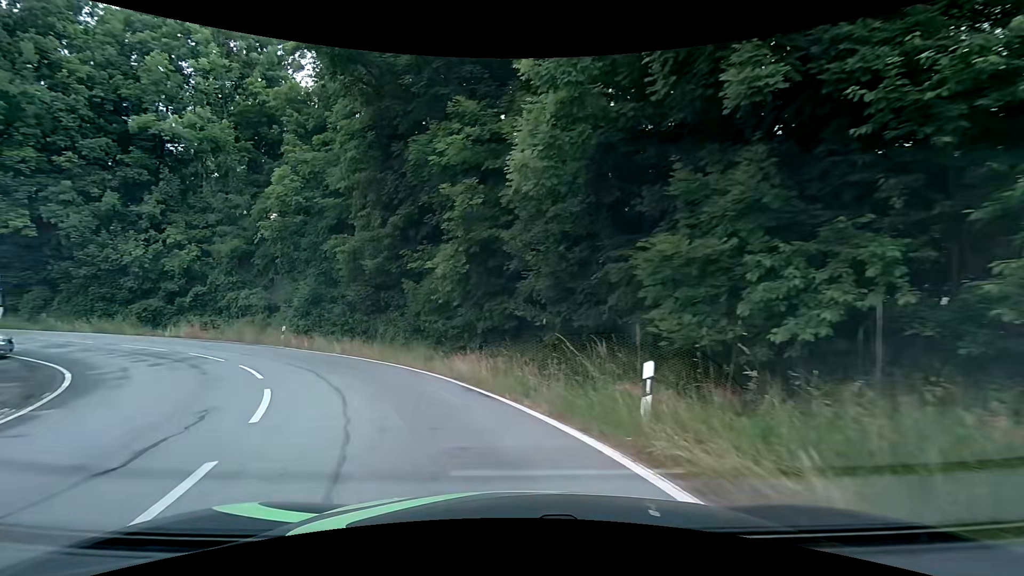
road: tertiary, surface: asphalt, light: Day
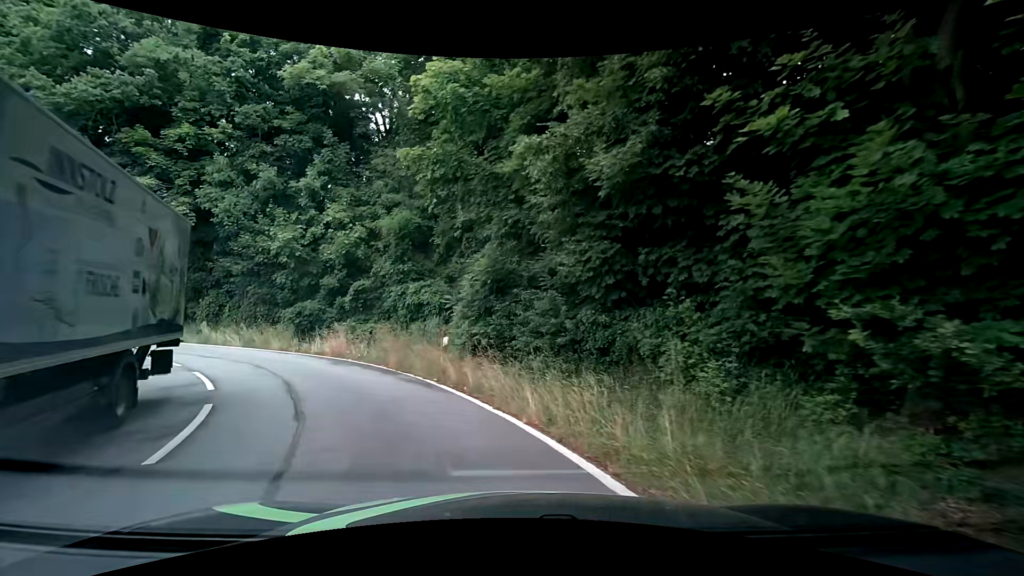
(-3.8, +14.9) m; -25°
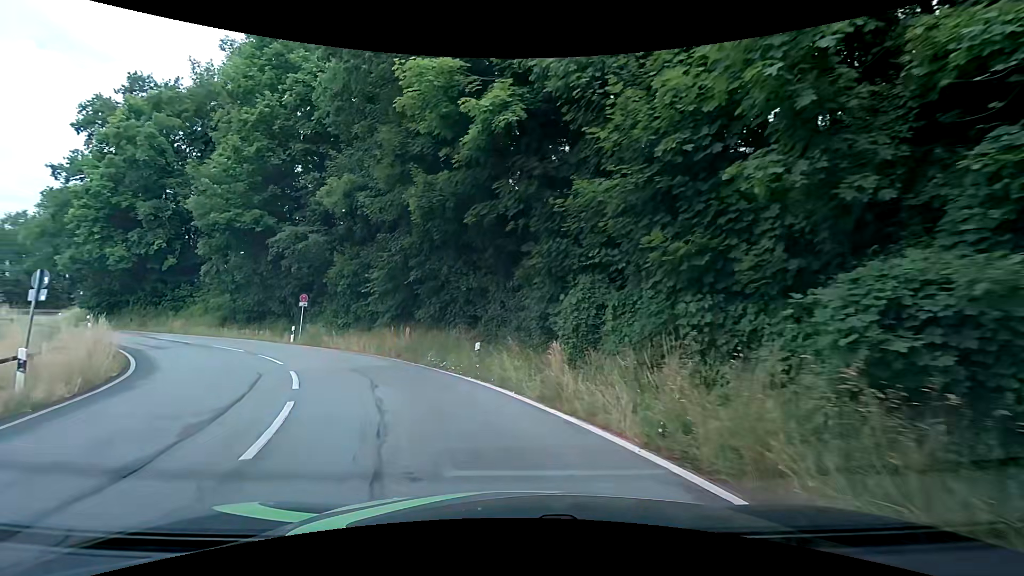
(-7.5, +17.6) m; -44°
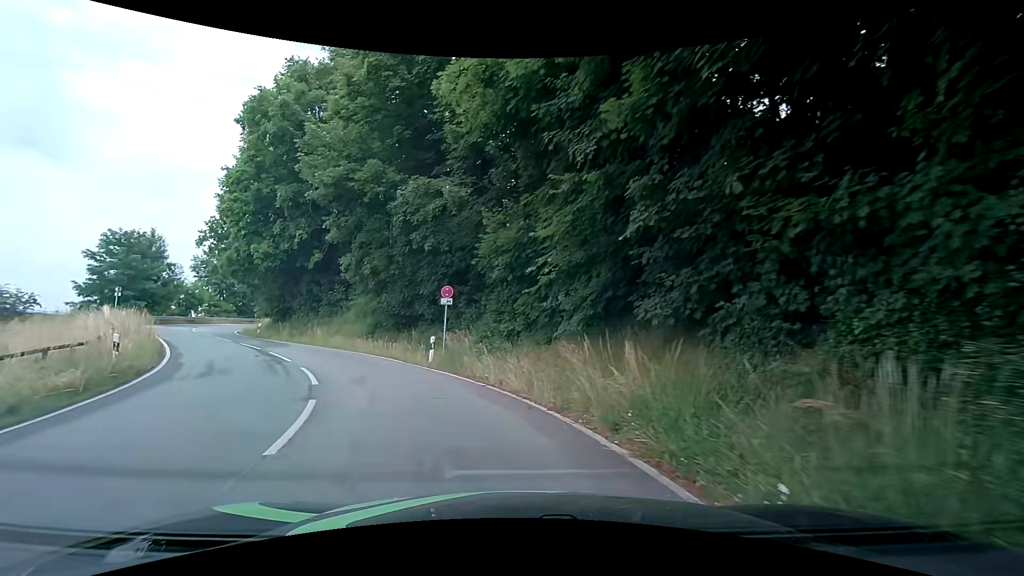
(-2.6, +12.6) m; -22°
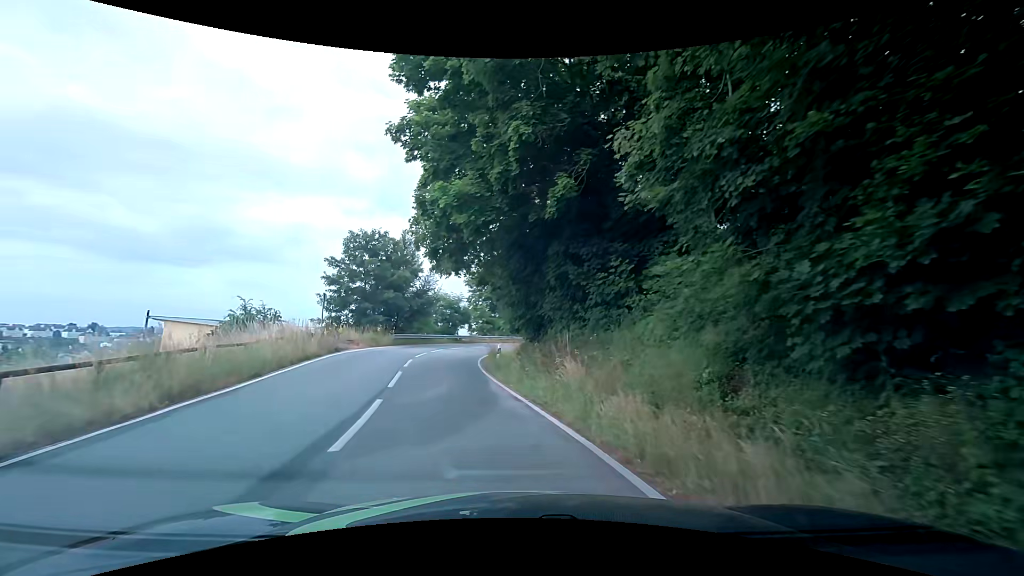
(-5.8, +18.5) m; -32°
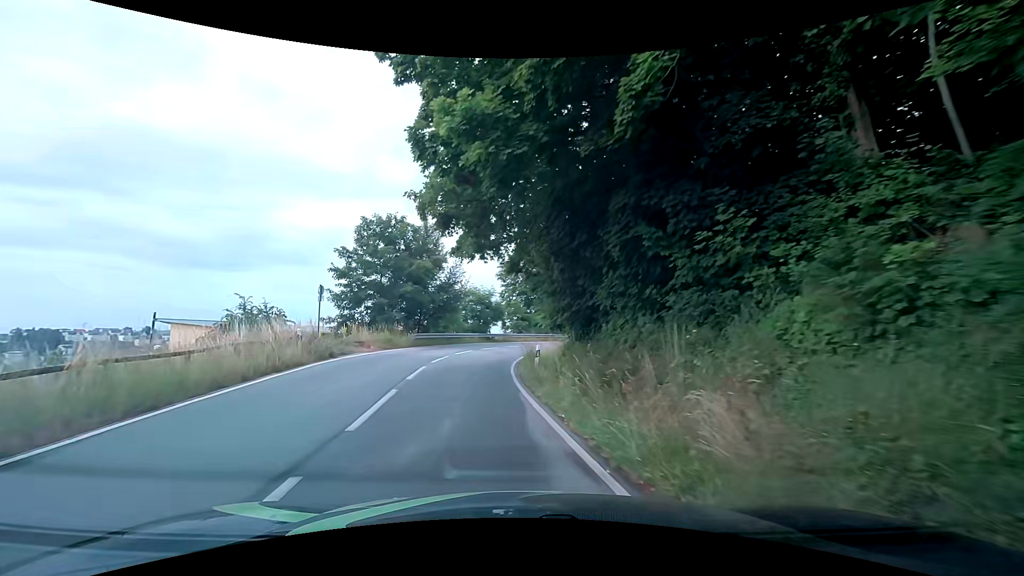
(-0.2, +5.2) m; -5°
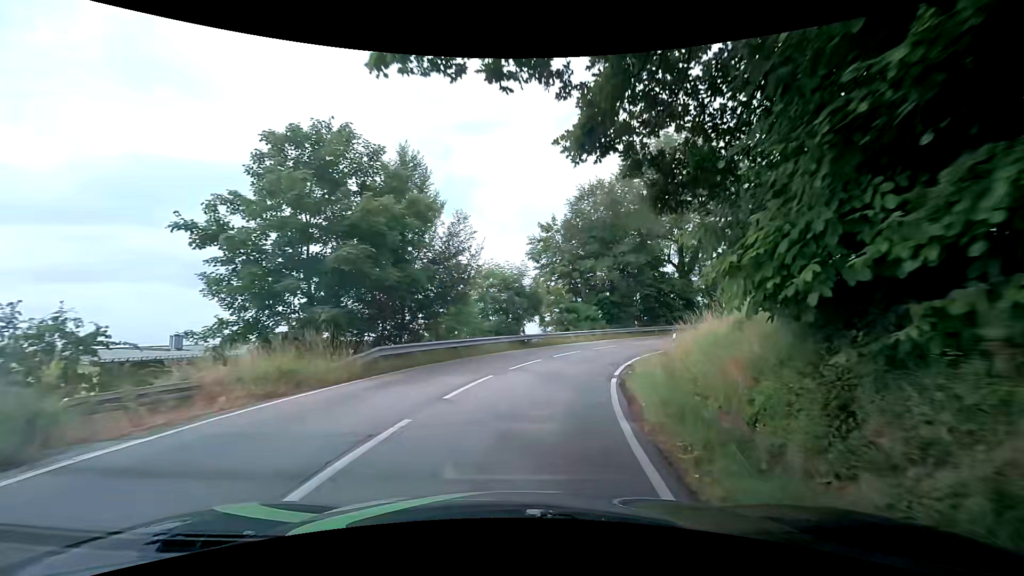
(-1.2, +15.7) m; -3°
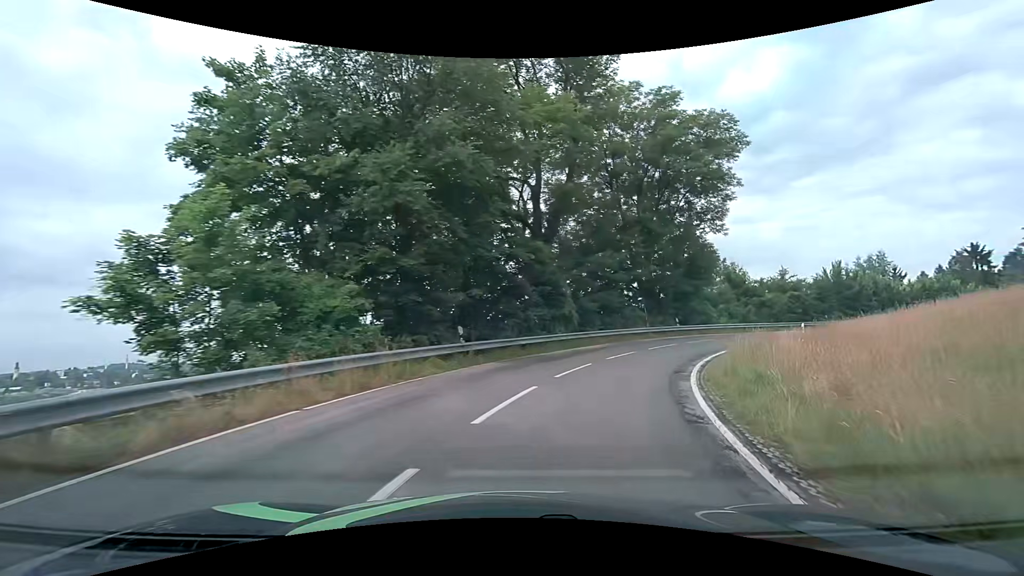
(+4.2, +25.7) m; +22°
(+1, +10) (+5, +19) (+11, +27) (+18, +35) (+26, +40) (+35, +44) (+45, +45) (+55, +46) (+65, +46) (+75, +46) m
